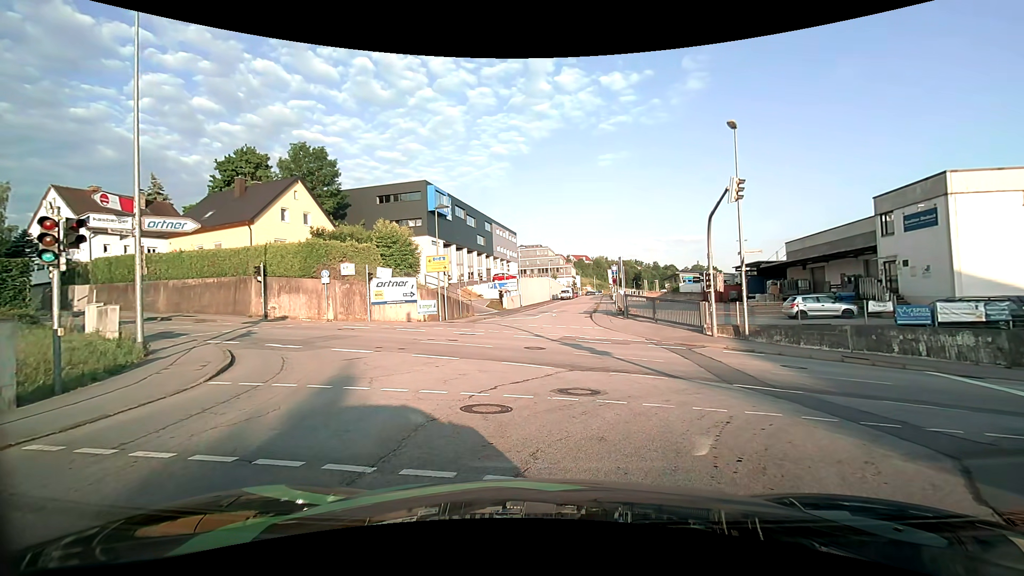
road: residential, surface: asphalt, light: Day
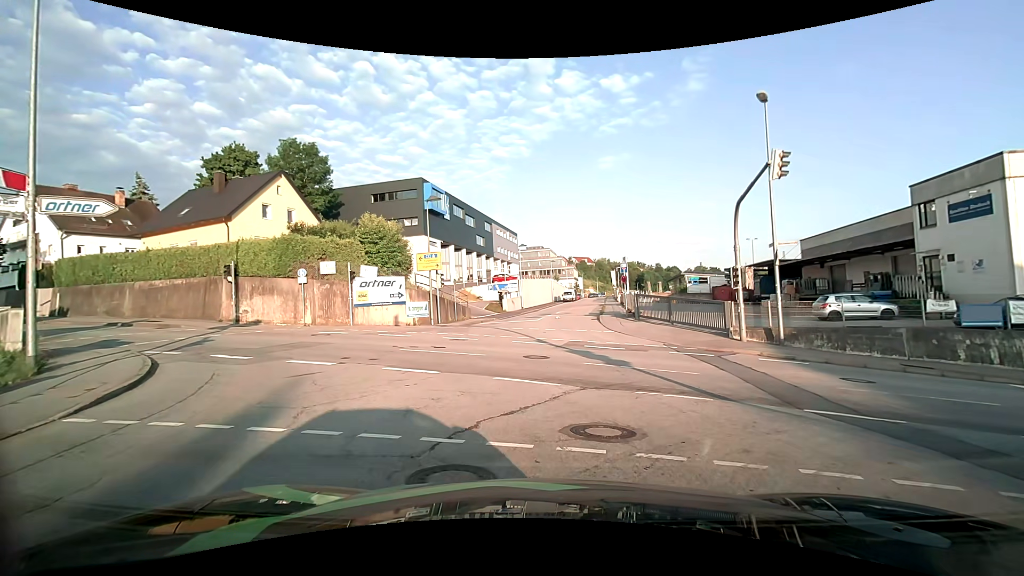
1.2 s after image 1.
(0.0, +3.3) m; 0°
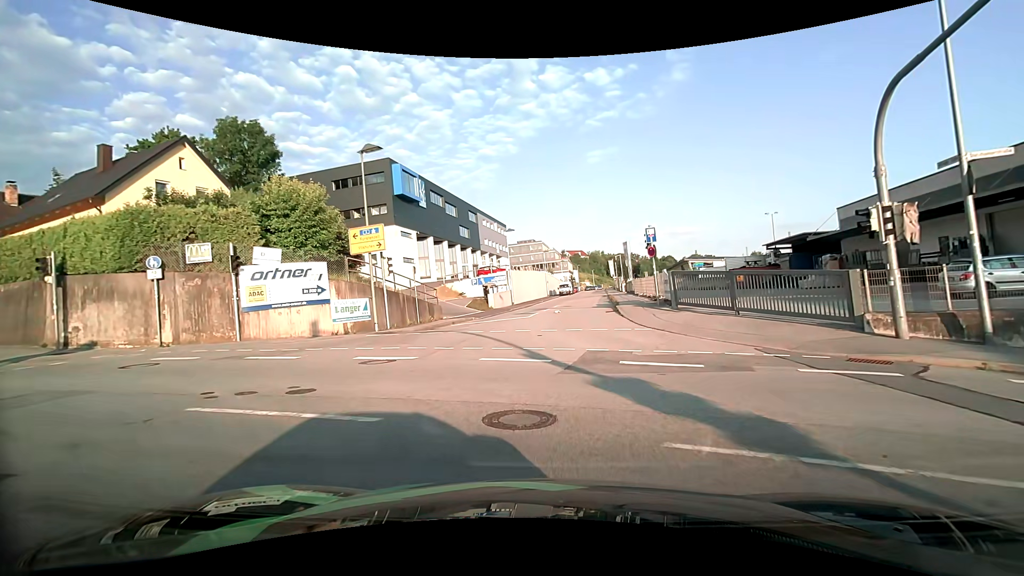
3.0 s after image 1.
(+0.1, +9.8) m; +1°
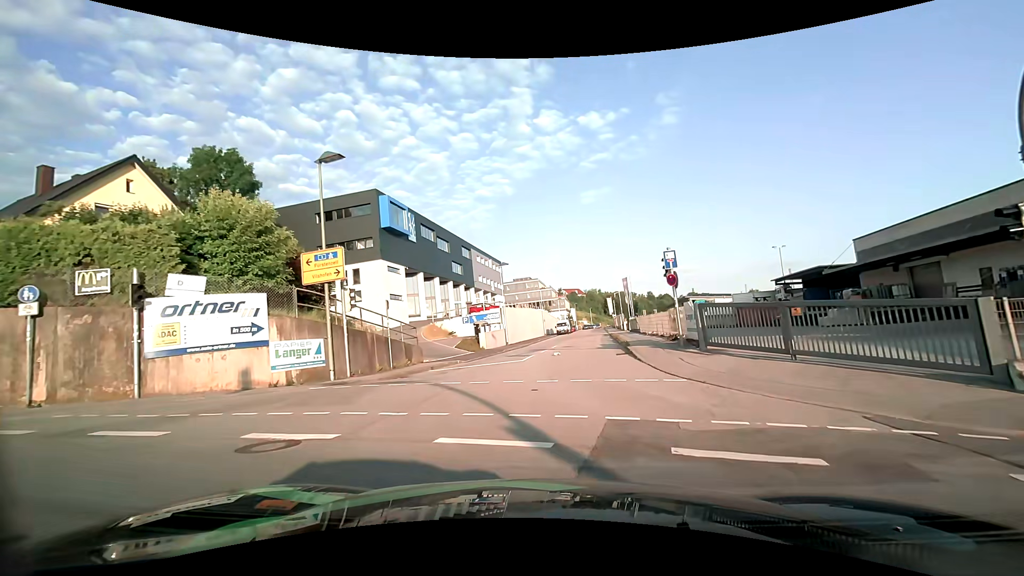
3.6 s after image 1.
(0.0, +4.1) m; +1°
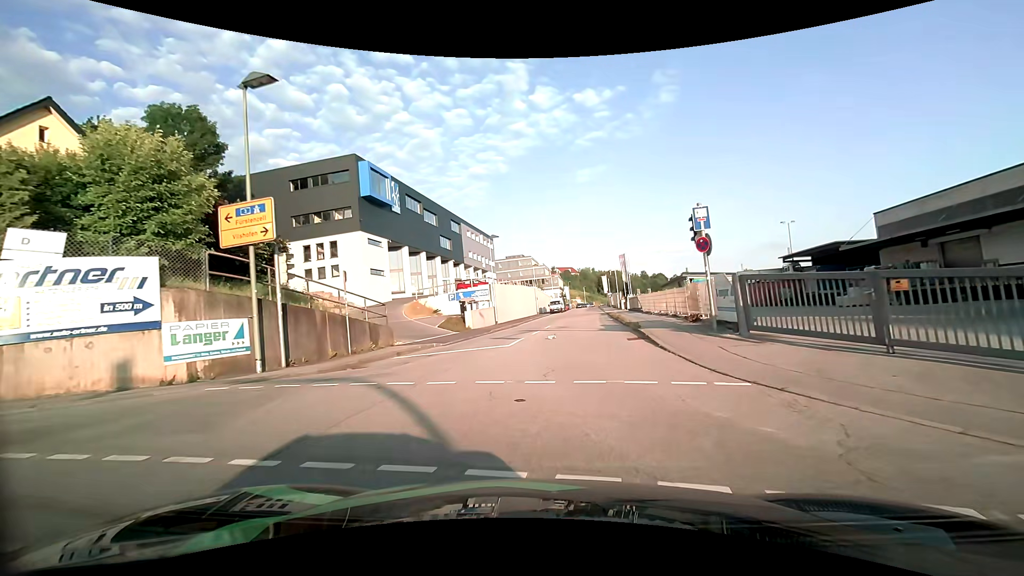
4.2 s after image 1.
(-0.1, +3.9) m; 0°
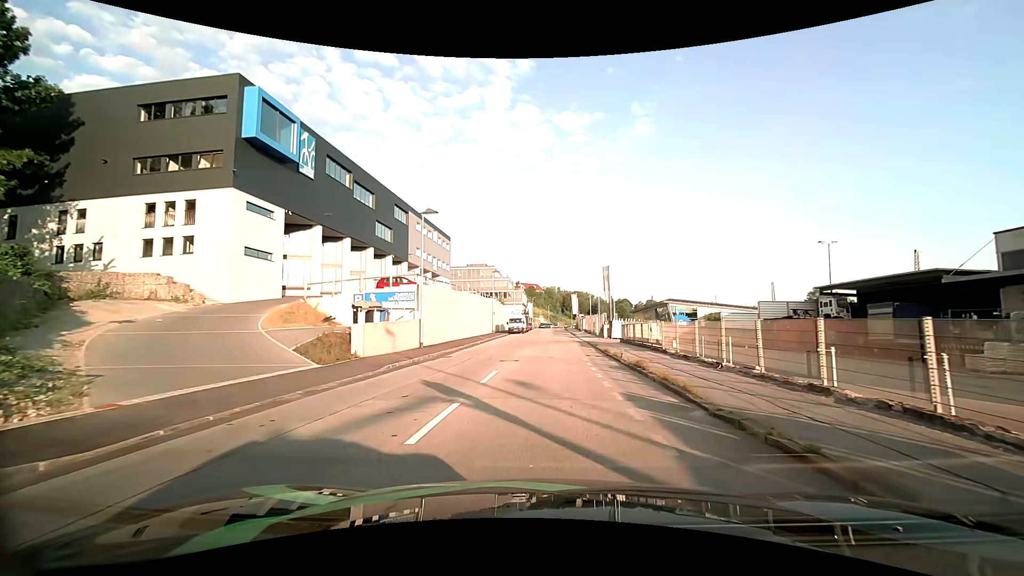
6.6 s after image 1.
(+0.4, +16.2) m; +4°
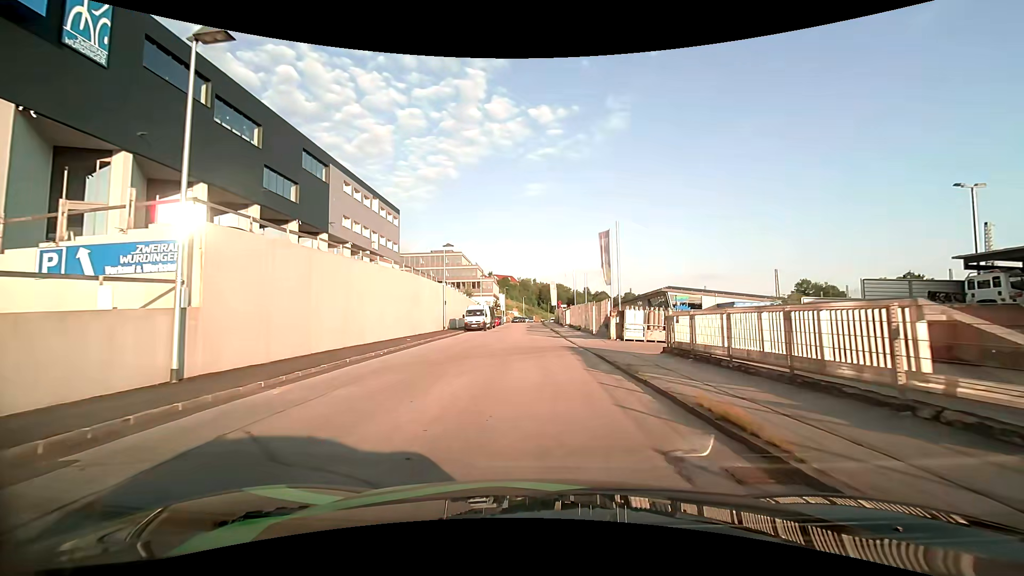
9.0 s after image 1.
(+0.8, +18.2) m; +3°
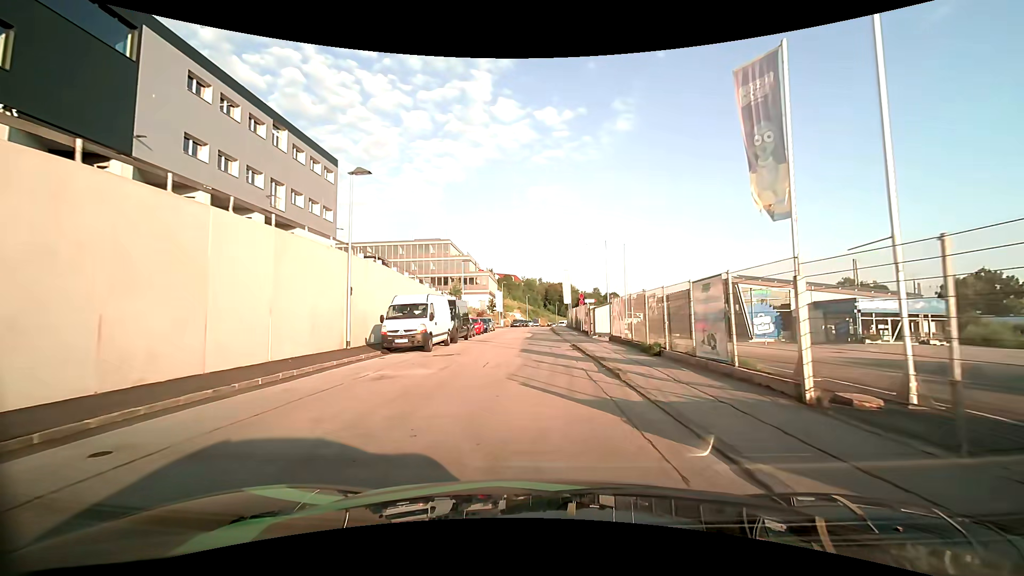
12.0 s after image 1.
(+0.1, +25.4) m; 0°
(0, +10) (0, +20) (0, +30) (0, +40) (0, +50) (0, +60) (0, +70) (+1, +80) (+1, +90) (+2, +100) m
